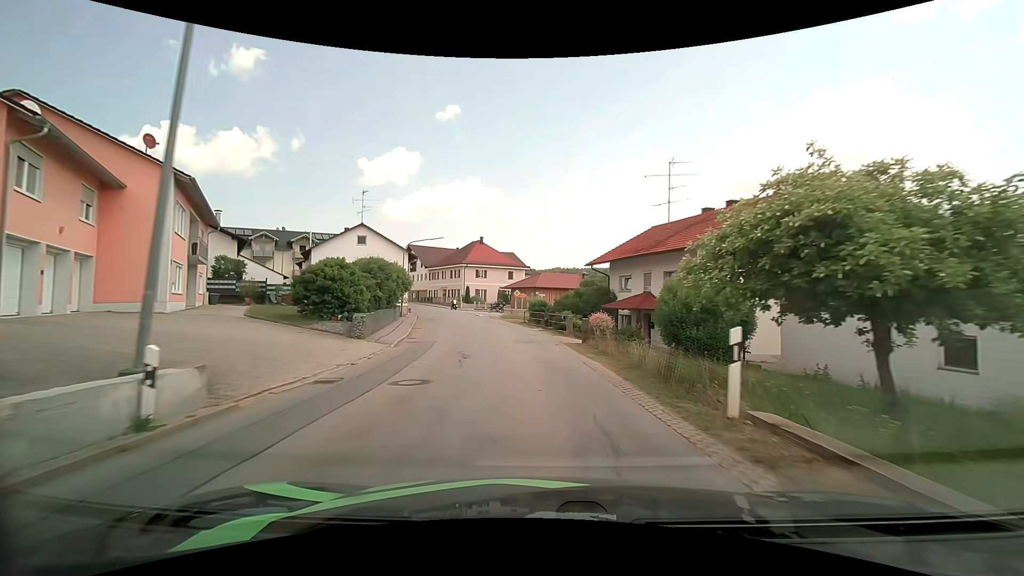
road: secondary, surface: asphalt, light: Day
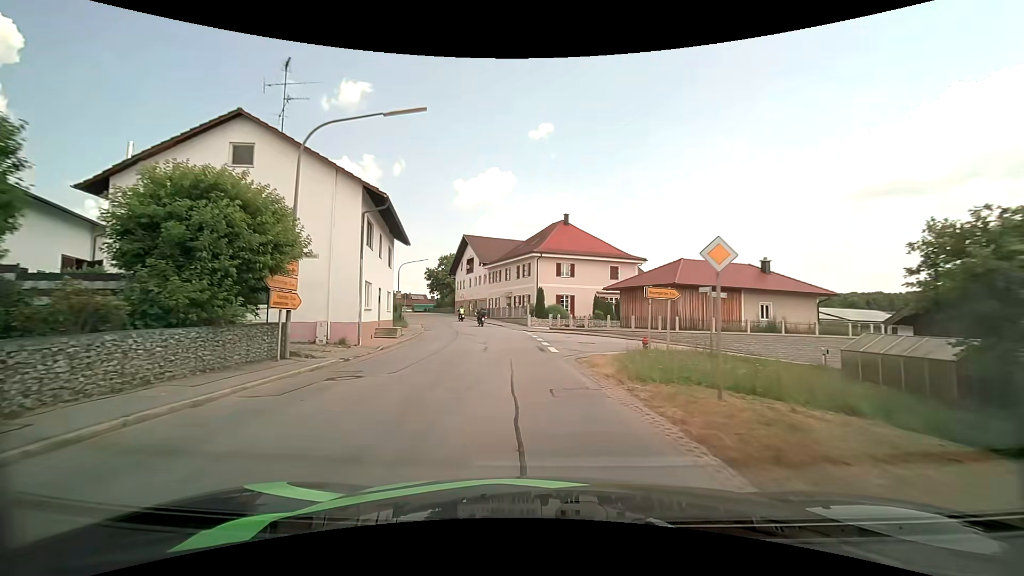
(-2.9, +33.5) m; -10°
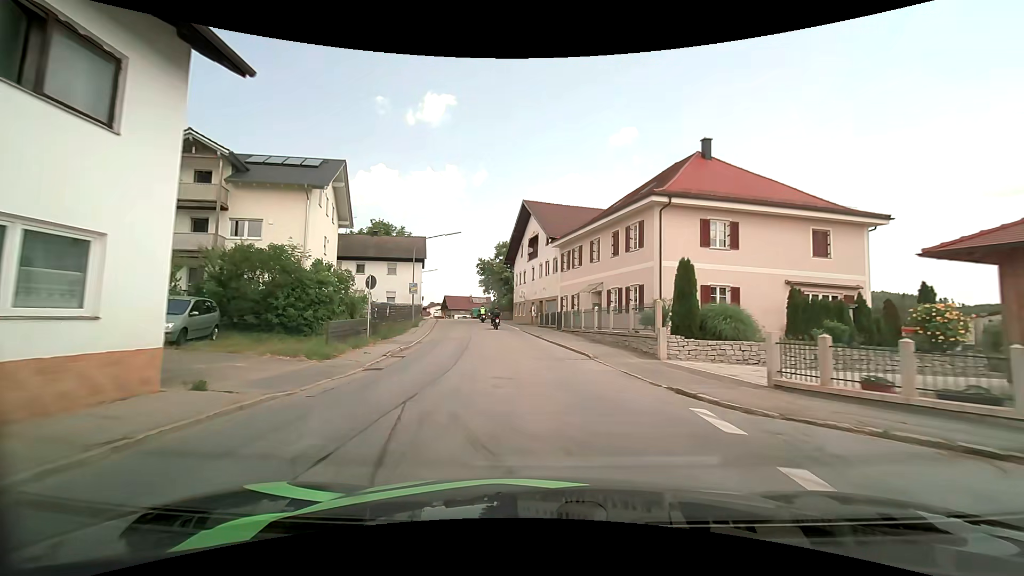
(-2.1, +26.2) m; -9°
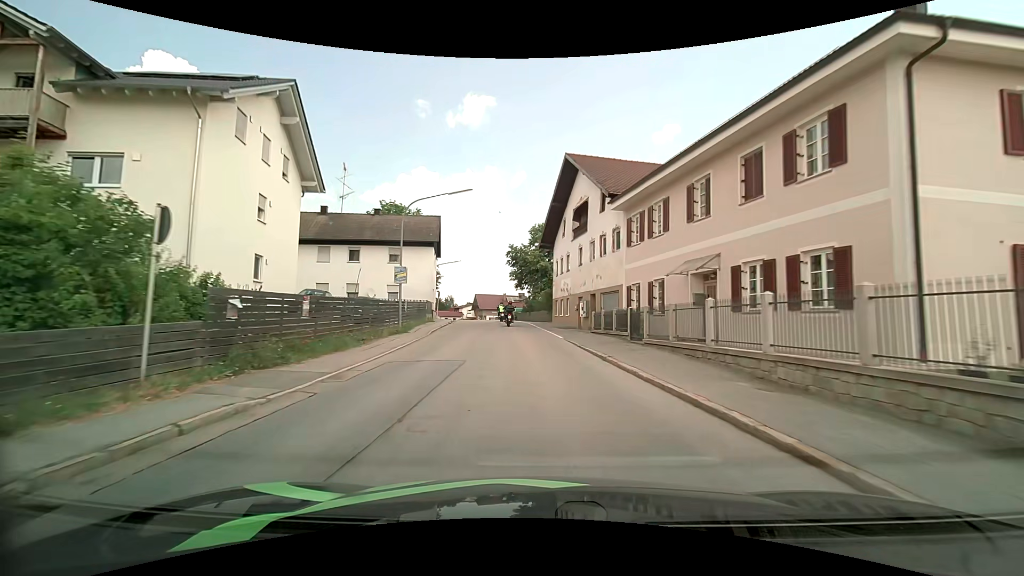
(-0.6, +13.9) m; -5°
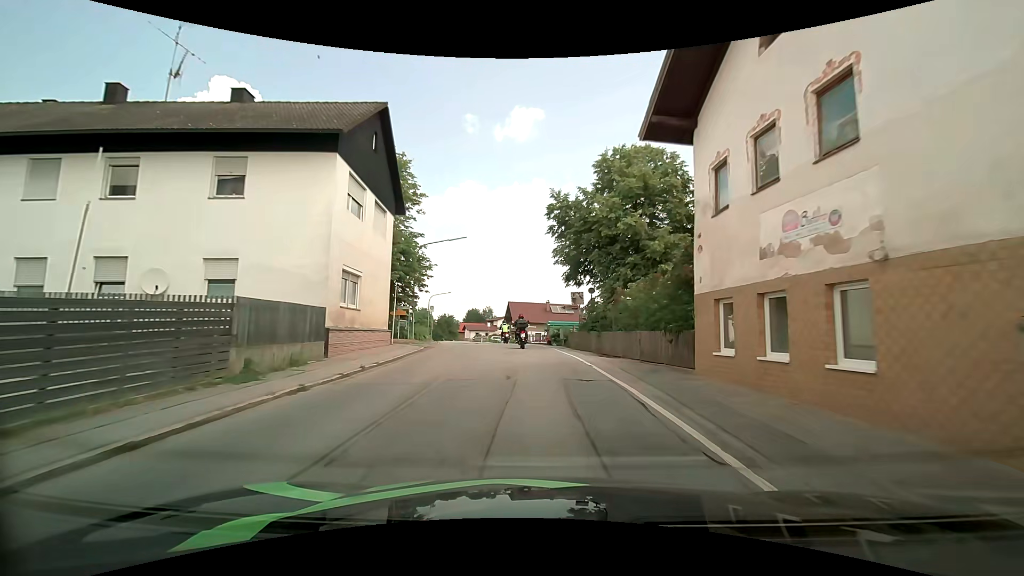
(-1.5, +29.0) m; -6°
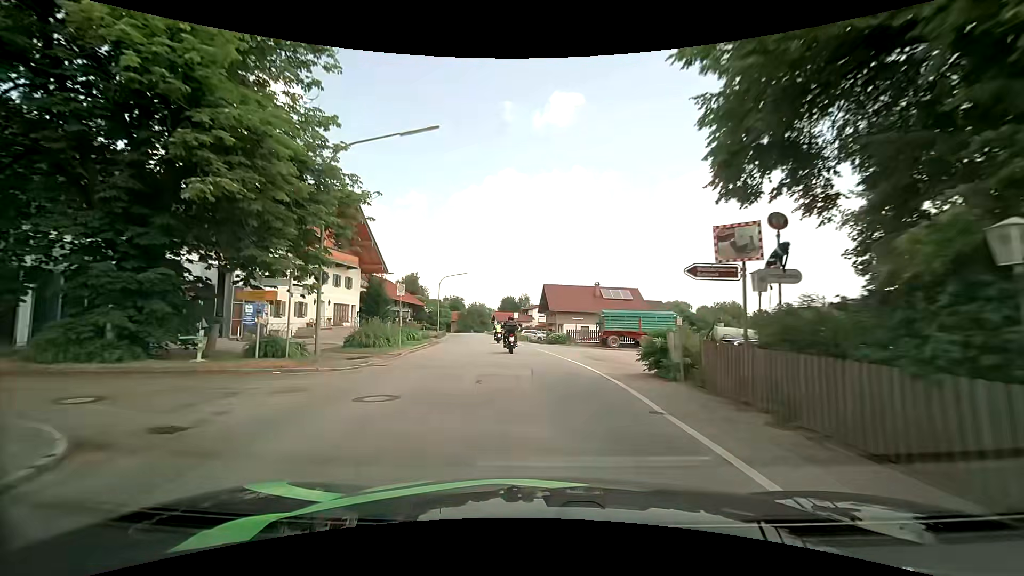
(-0.4, +20.1) m; -3°
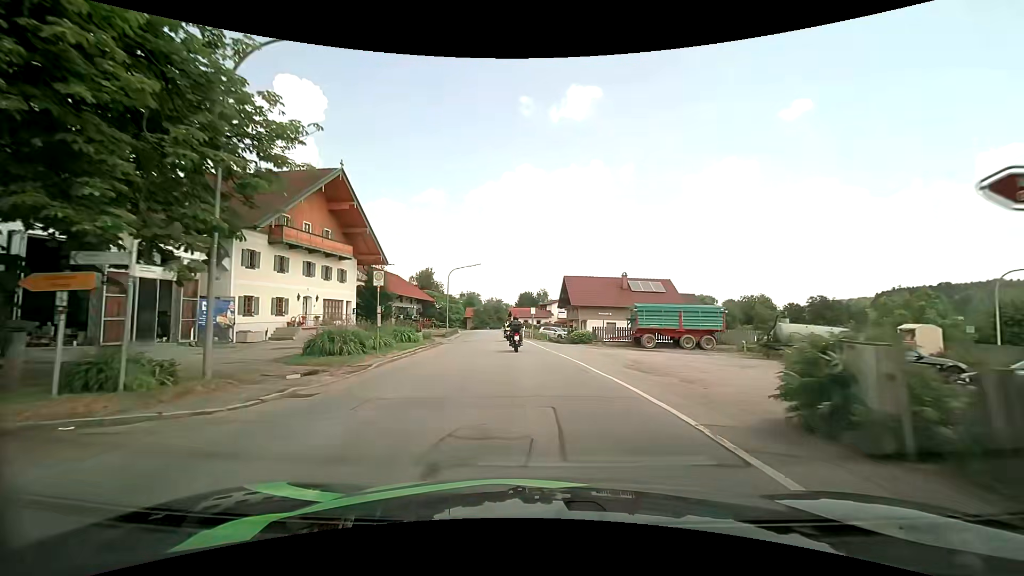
(-0.1, +6.2) m; -3°
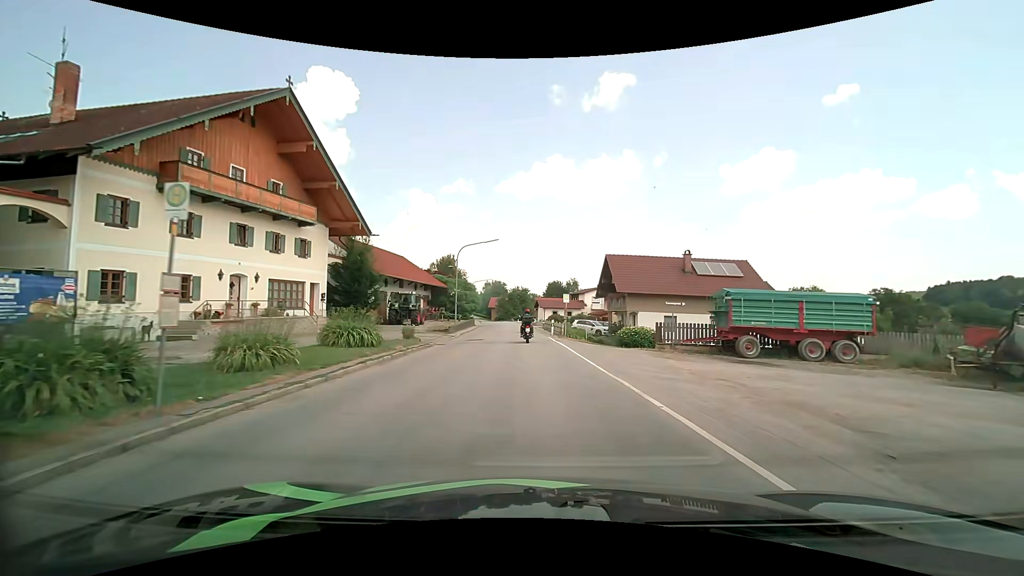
(-0.3, +12.2) m; -3°
(0, +10) (-1, +20) (-1, +30) (-2, +40) (-2, +50) (-3, +60) (-4, +70) (-5, +80) (-6, +90) (-8, +100) m
